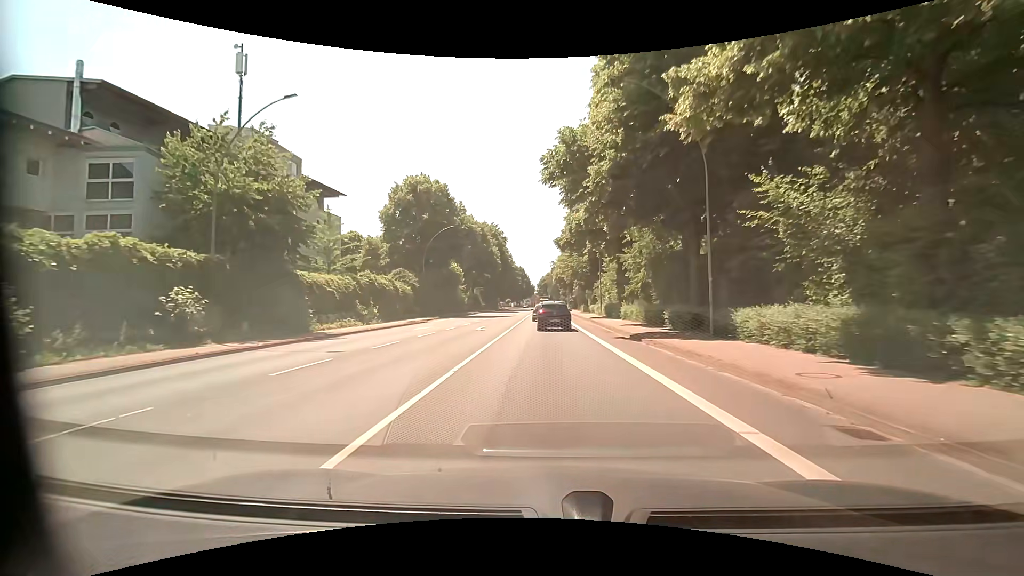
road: primary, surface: asphalt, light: Day
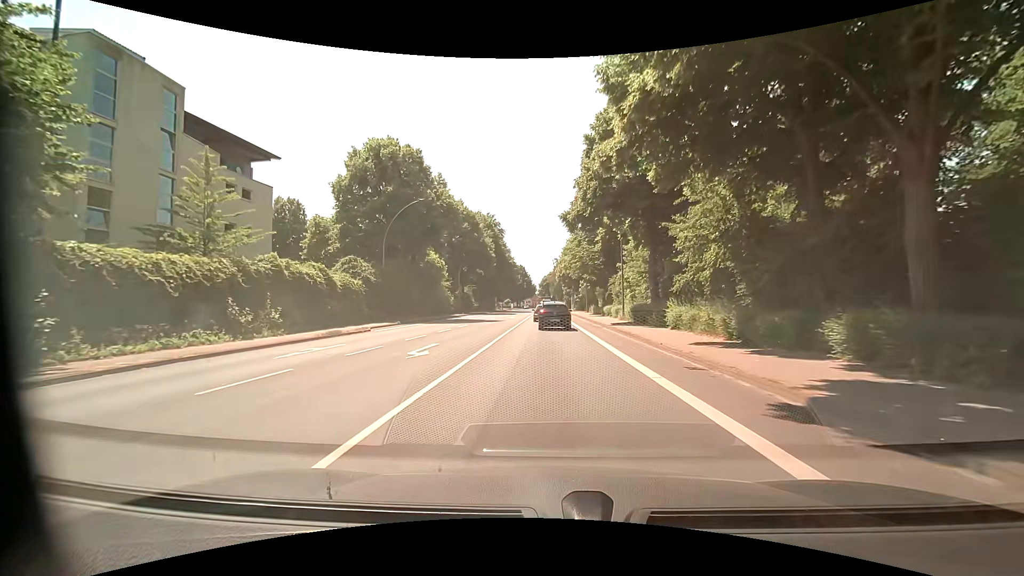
(+0.1, +14.2) m; +1°
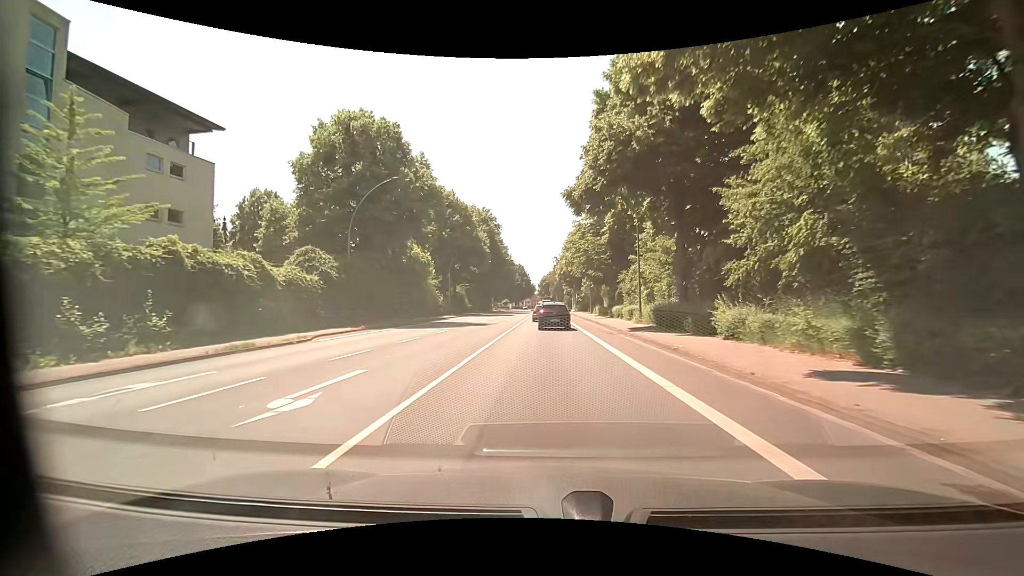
(-0.1, +7.1) m; -1°
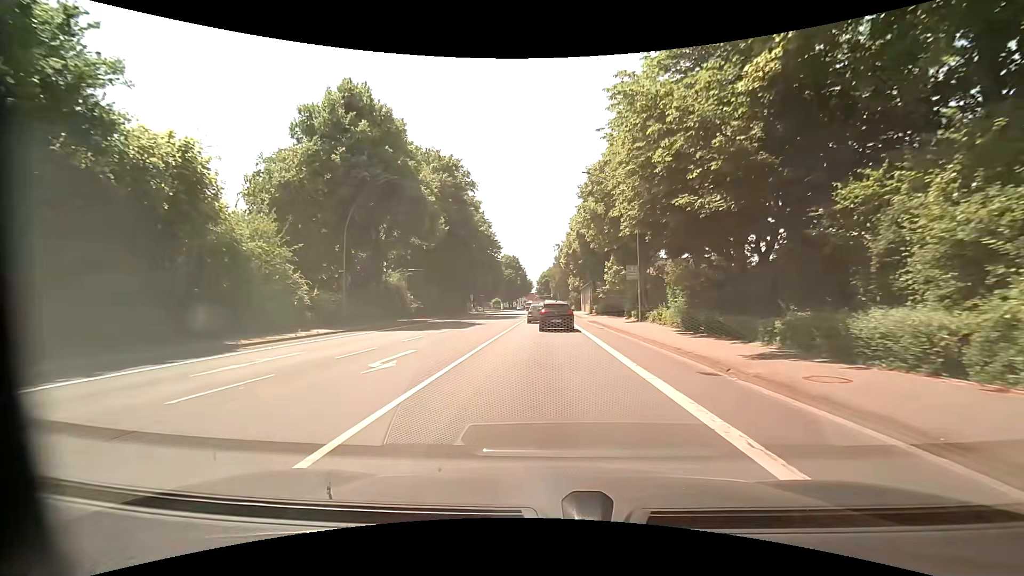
(+0.4, +35.7) m; +1°
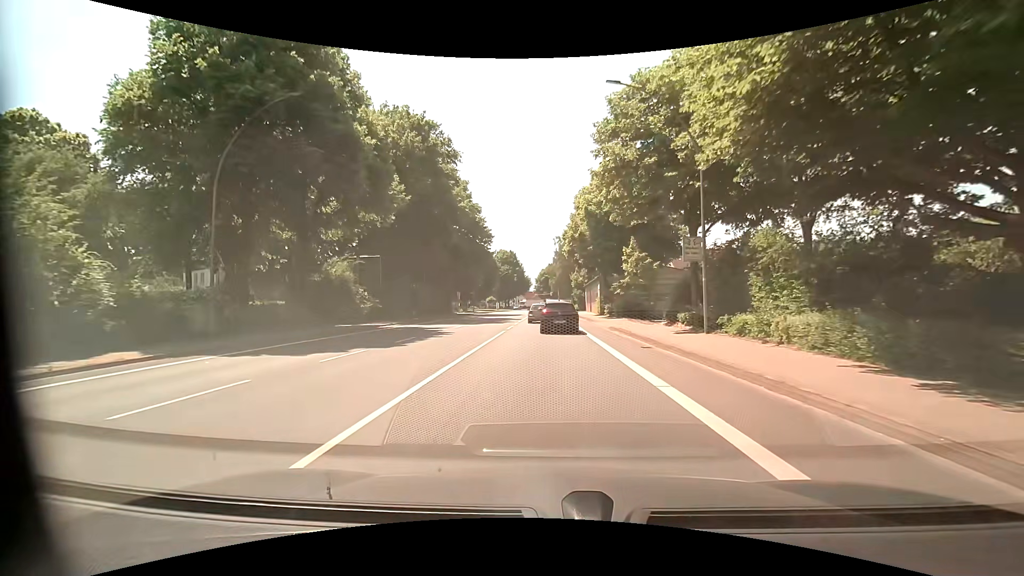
(-0.1, +12.9) m; -1°
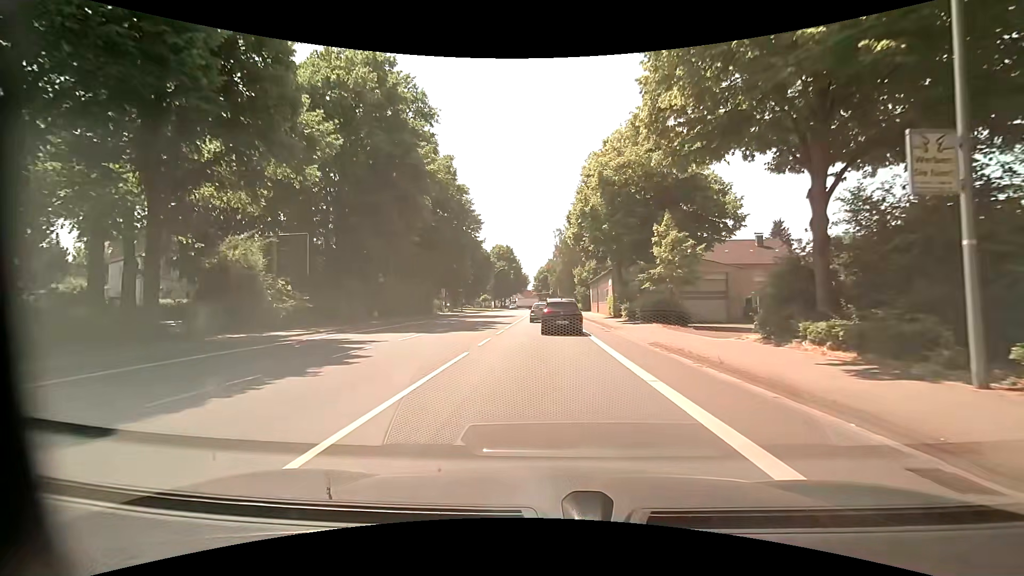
(+0.1, +11.4) m; 0°
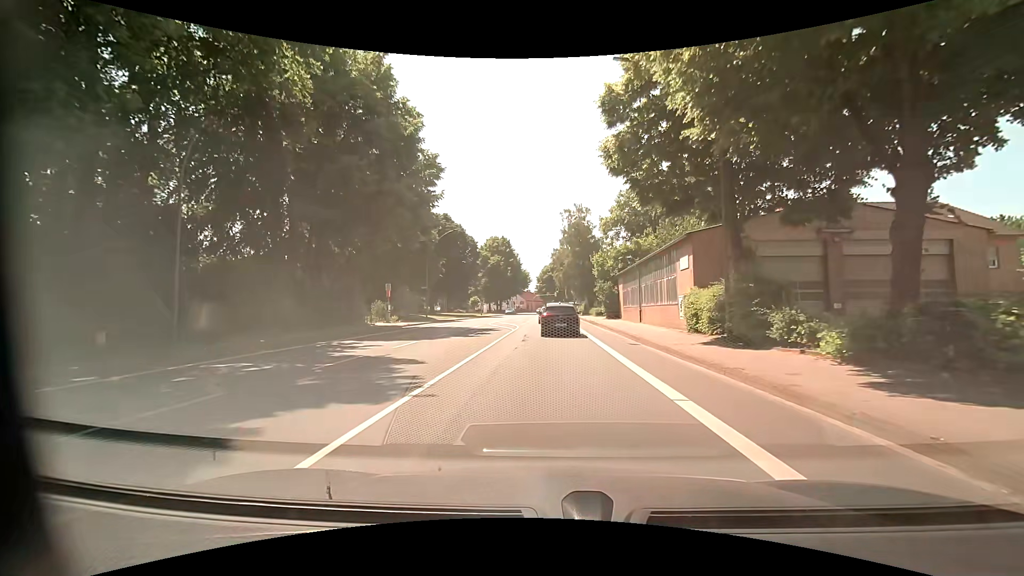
(+0.1, +25.7) m; 0°
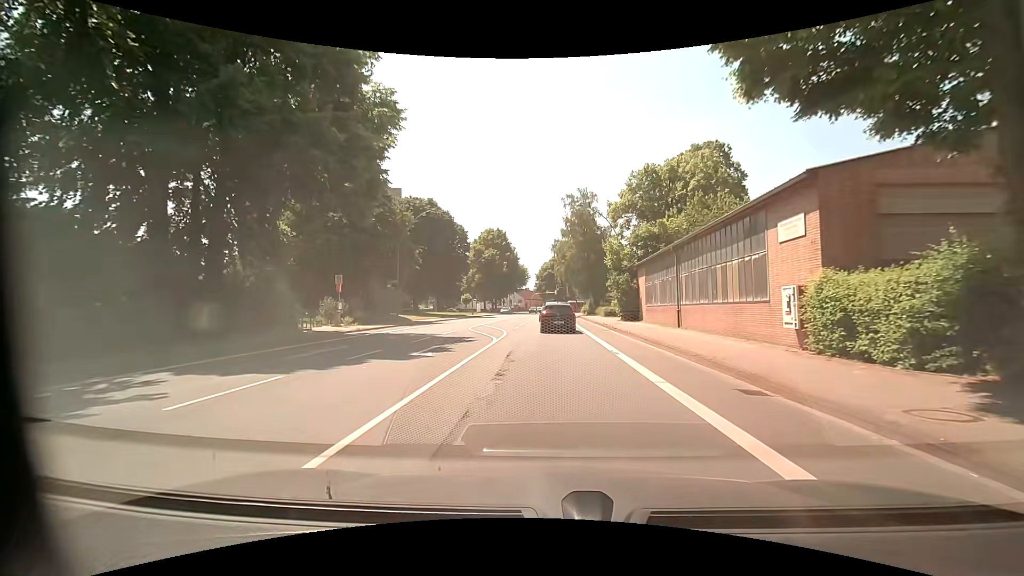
(0.0, +10.6) m; +1°
(0, +10) (0, +20) (0, +30) (0, +40) (0, +50) (0, +60) (0, +70) (0, +80) (0, +90) (+1, +100) m
